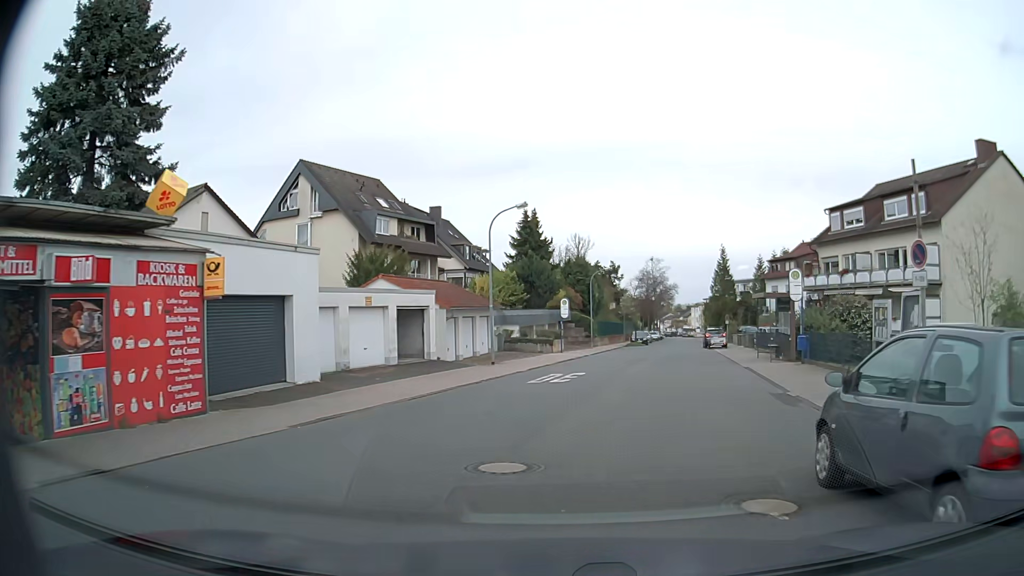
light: Day
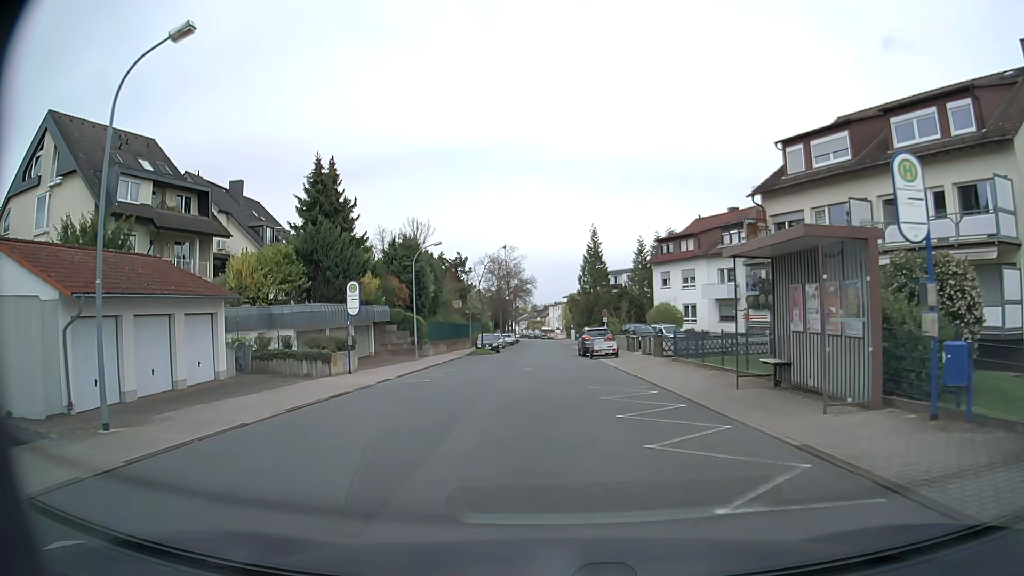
(+2.3, +17.8) m; +12°
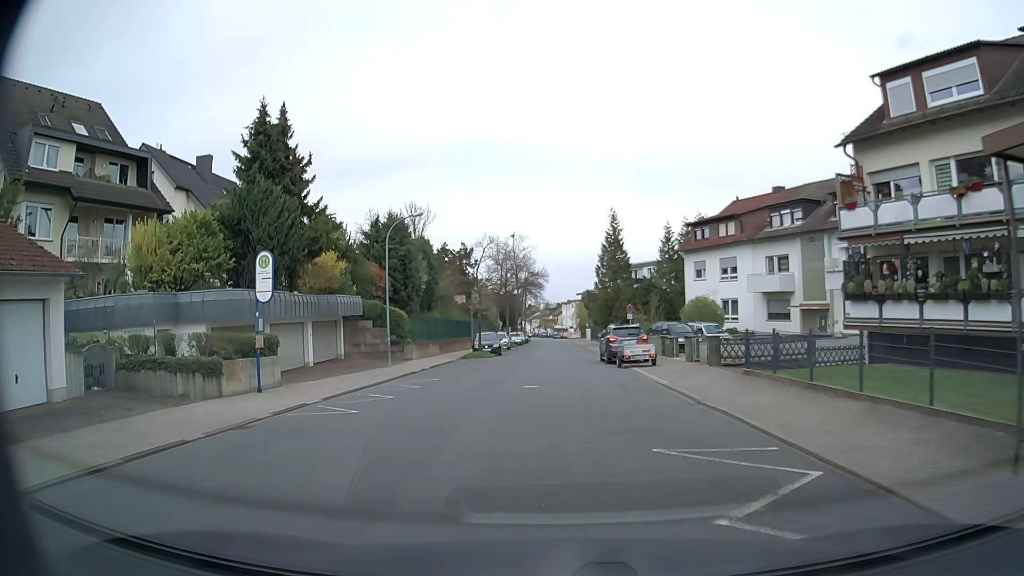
(-0.1, +9.2) m; -2°
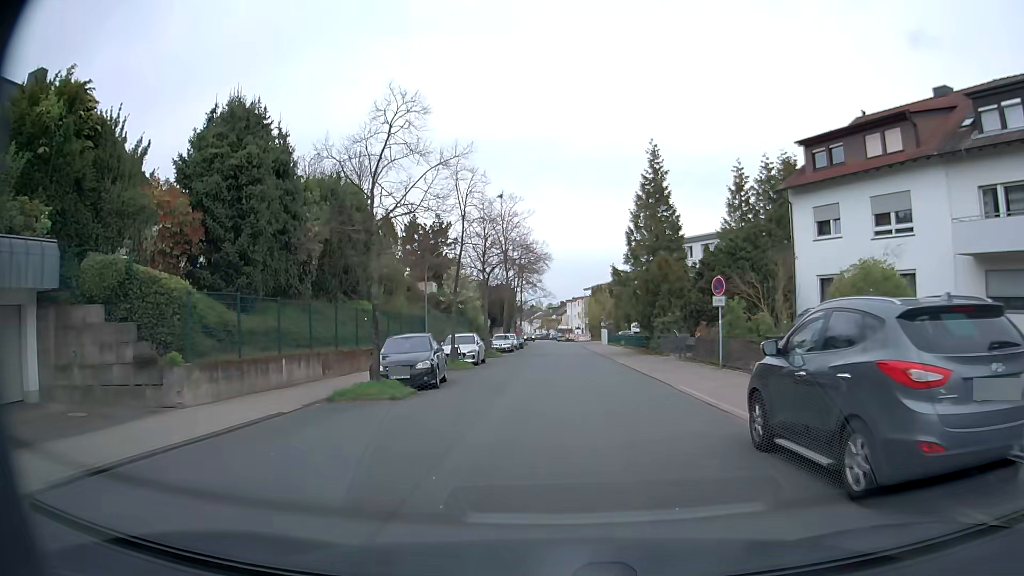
(-0.1, +23.9) m; 0°
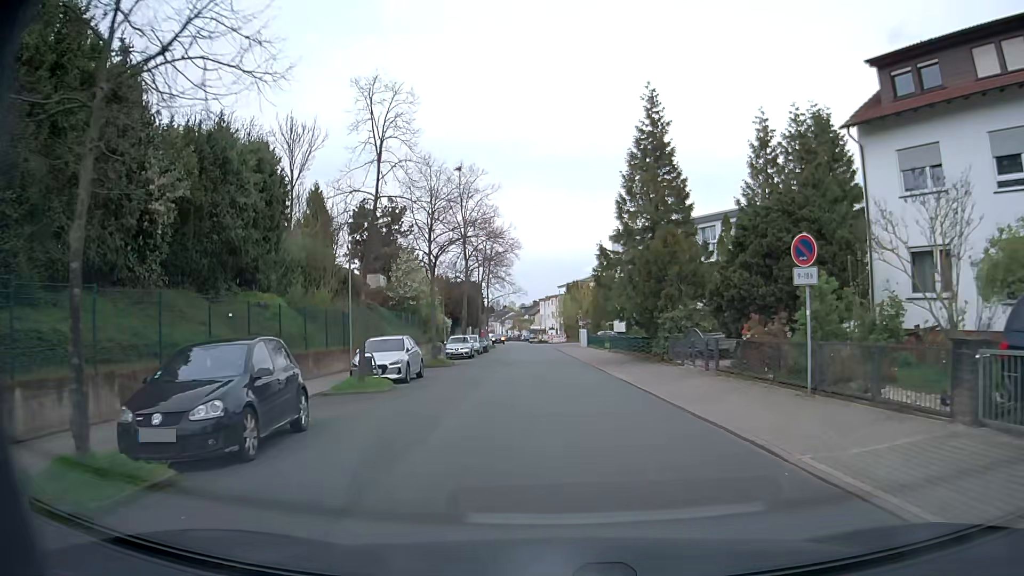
(+0.1, +9.9) m; +2°
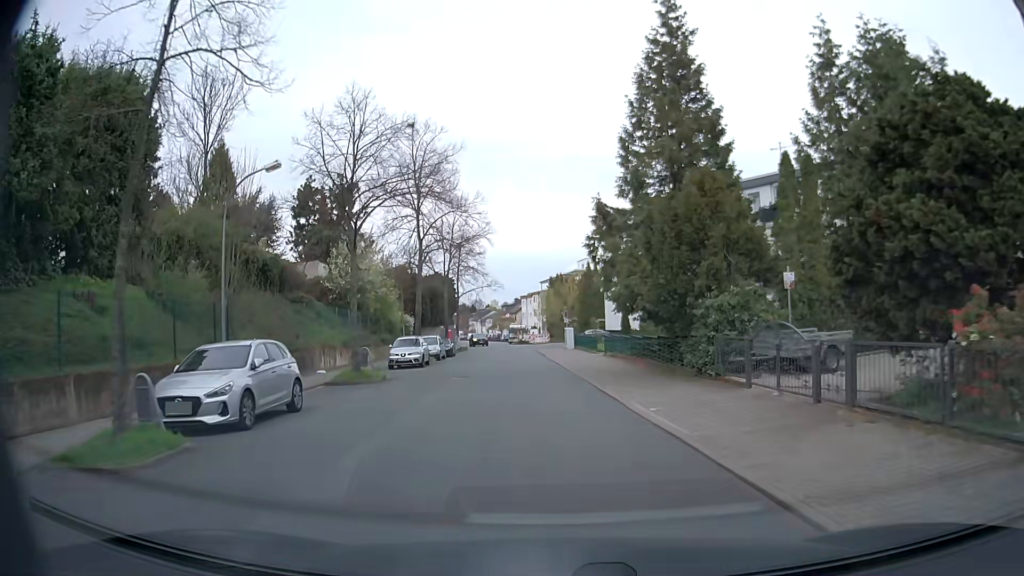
(+0.2, +10.1) m; +2°
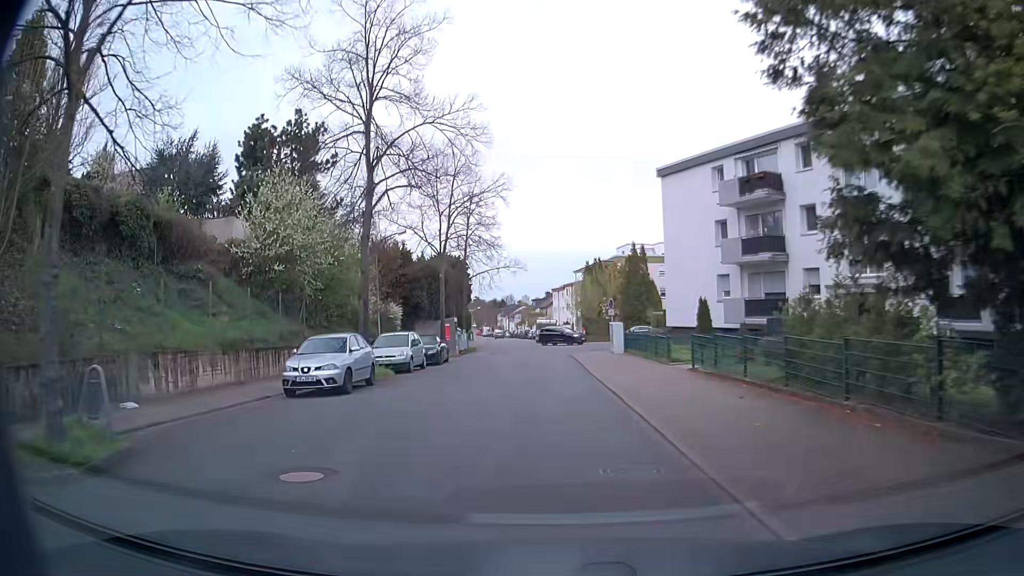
(-0.5, +15.5) m; -3°
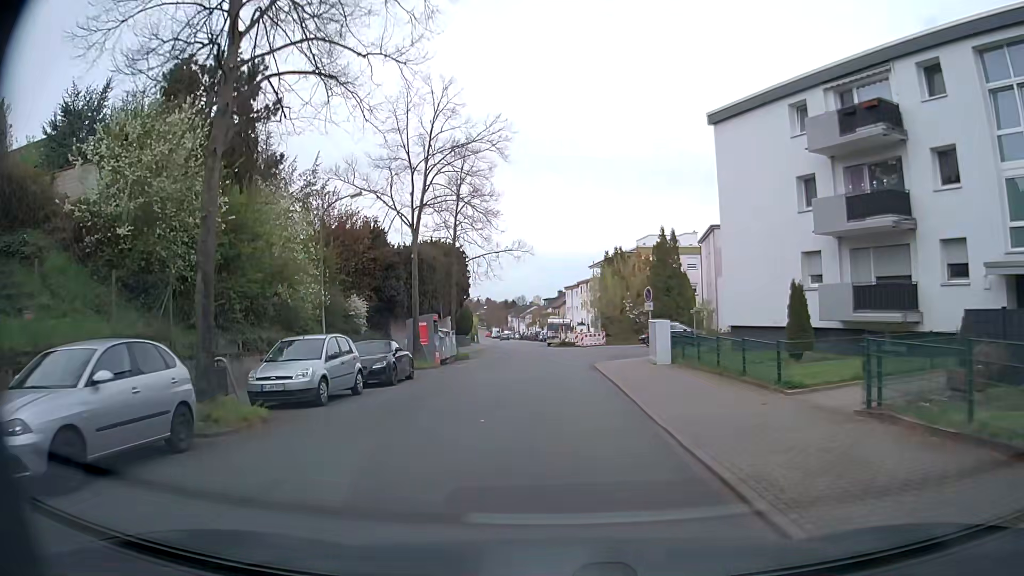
(-0.1, +10.6) m; -1°
(0, +10) (0, +20) (0, +30) (+4, +39) (+11, +46) (+21, +46) (+31, +44) (+41, +41) (+50, +38) (+60, +37) m
